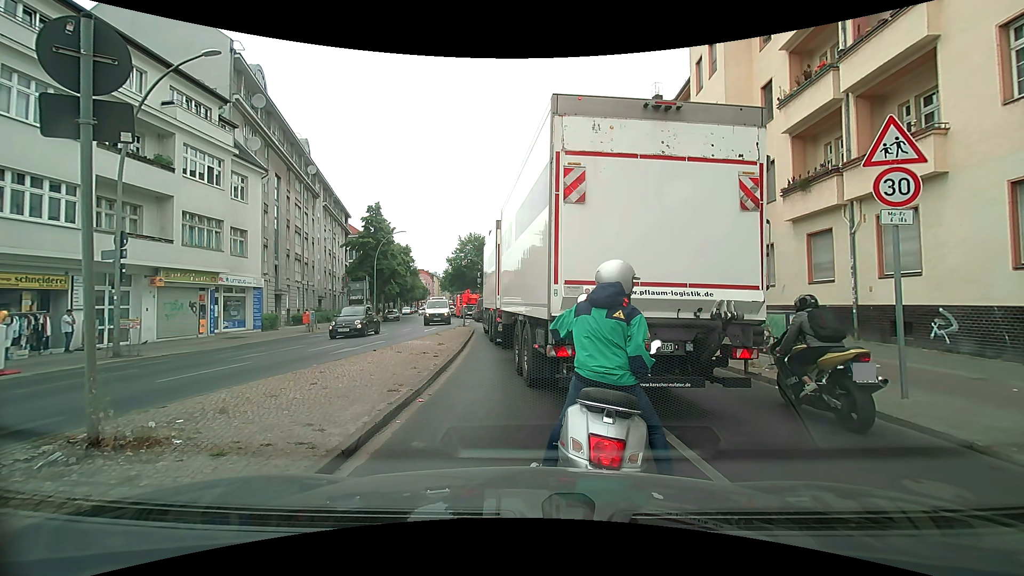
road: secondary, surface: asphalt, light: Day
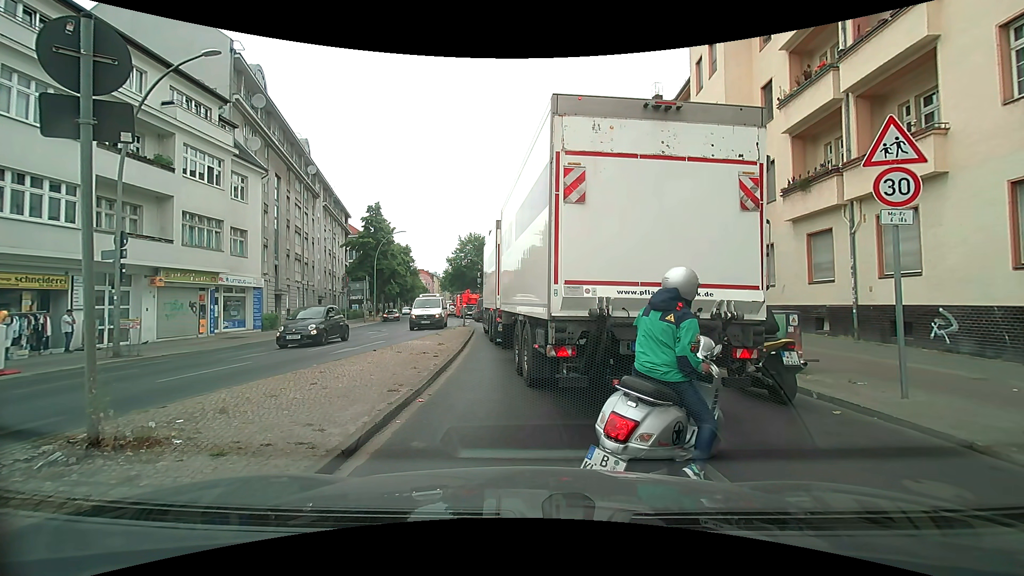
(0.0, 0.0) m; 0°
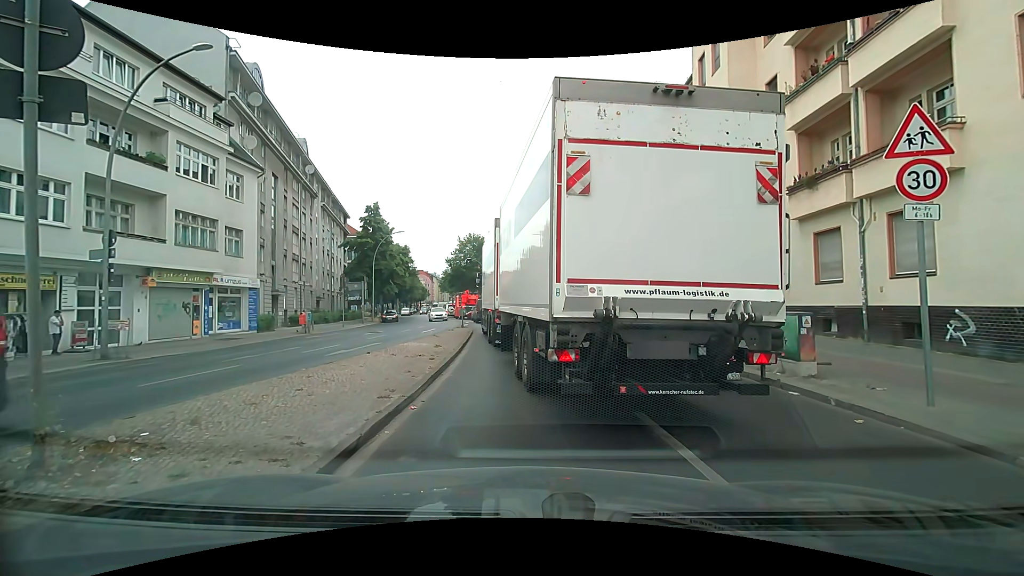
(0.0, +0.4) m; 0°
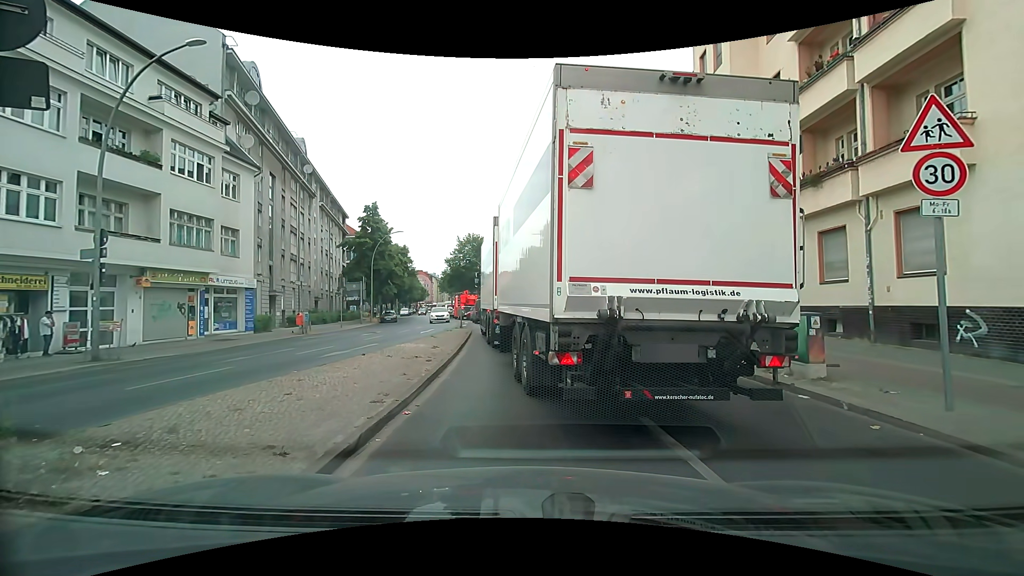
(0.0, +0.3) m; 0°
